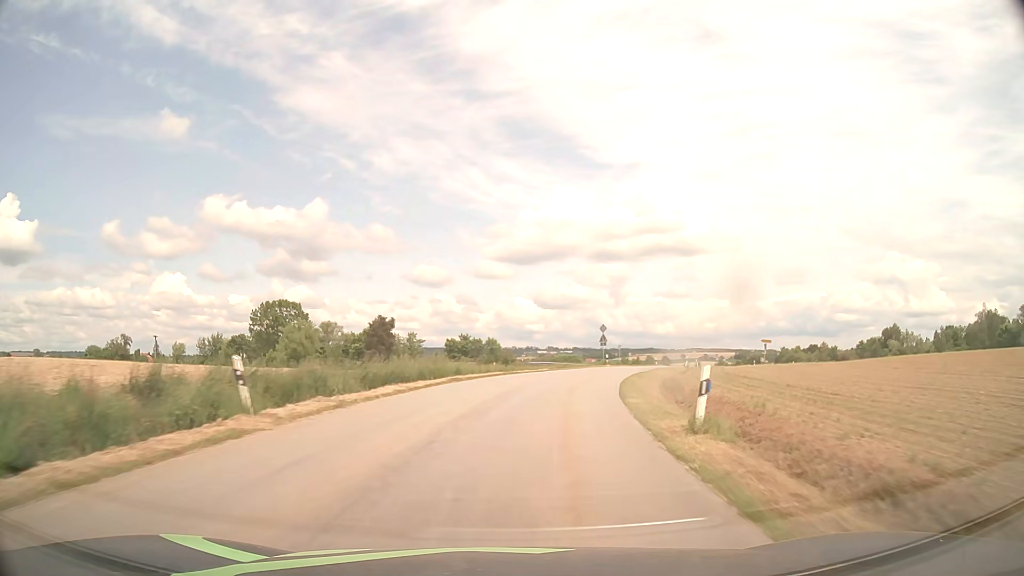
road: tertiary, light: Day
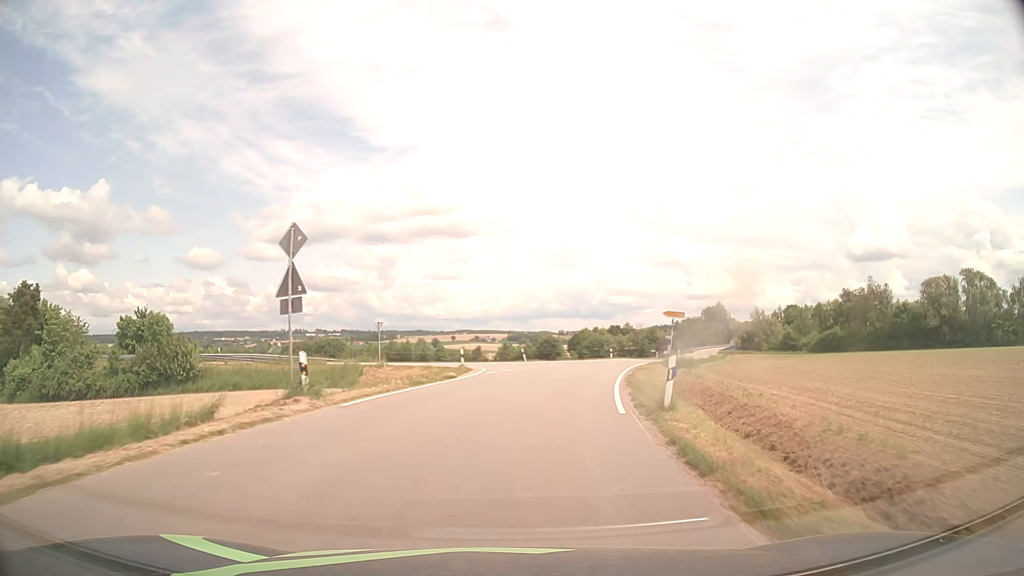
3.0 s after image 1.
(+7.8, +44.4) m; +20°
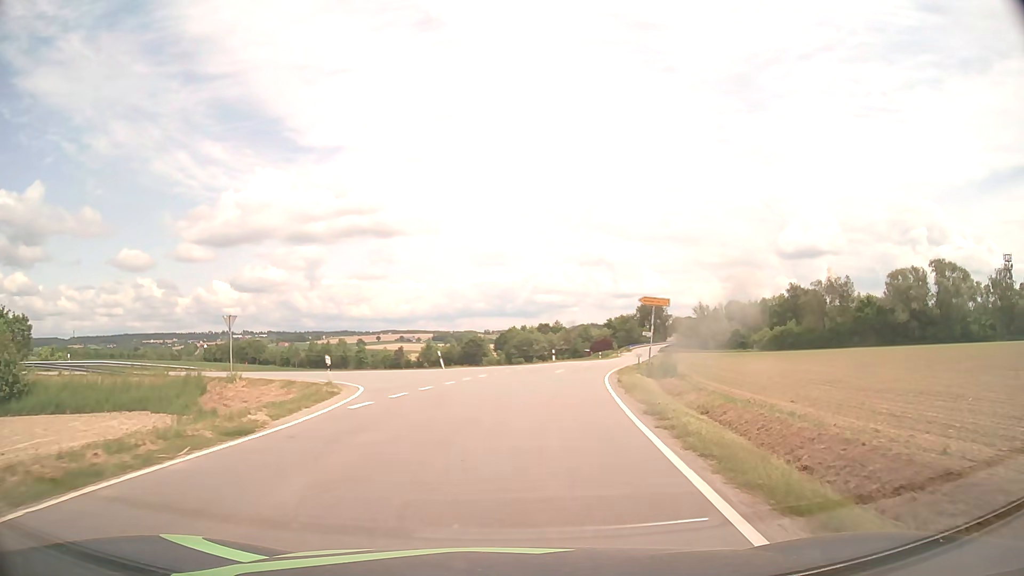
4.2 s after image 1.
(+0.7, +14.0) m; +6°
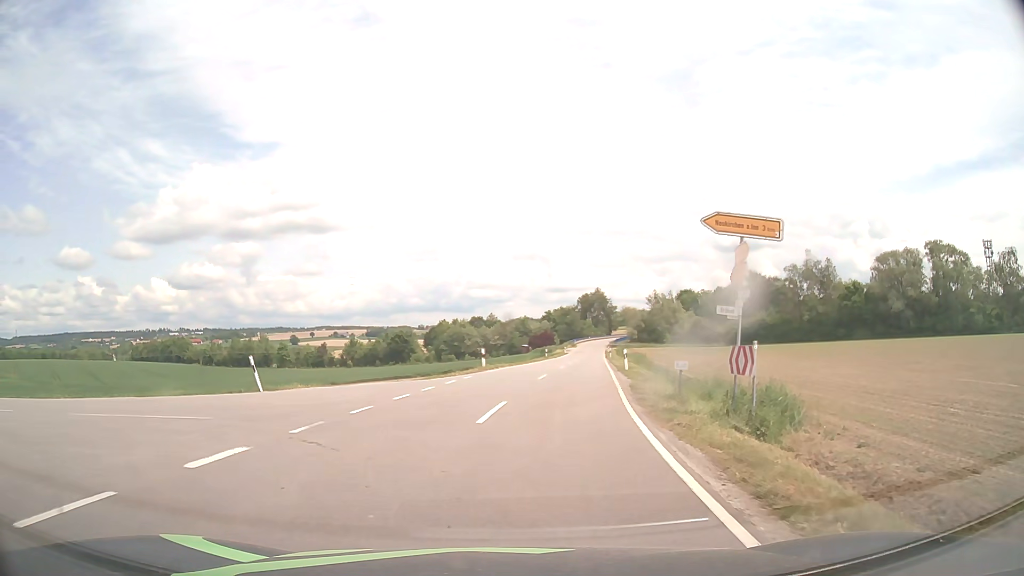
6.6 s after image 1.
(+1.6, +20.5) m; +6°
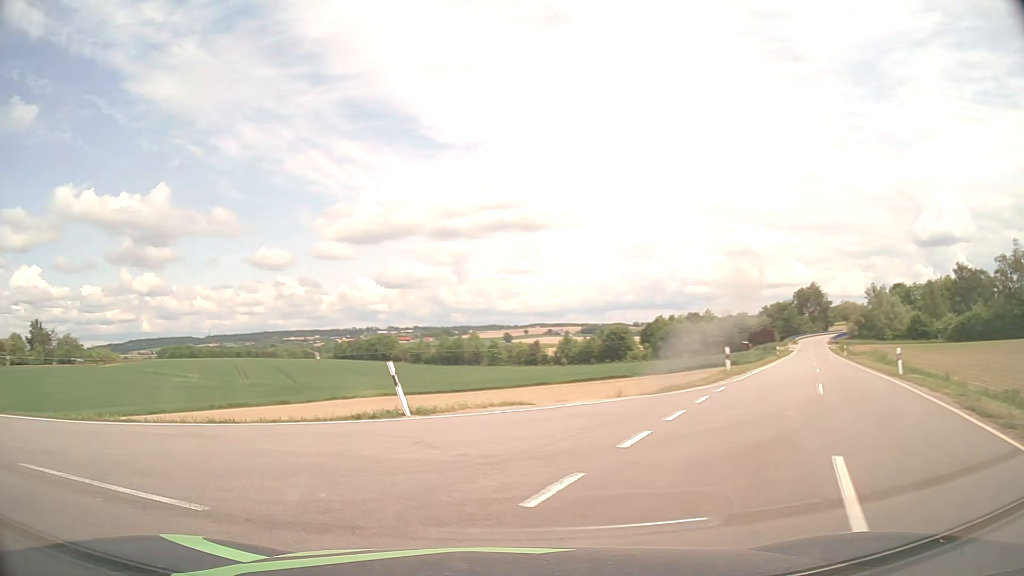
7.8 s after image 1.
(-0.8, +7.4) m; -17°
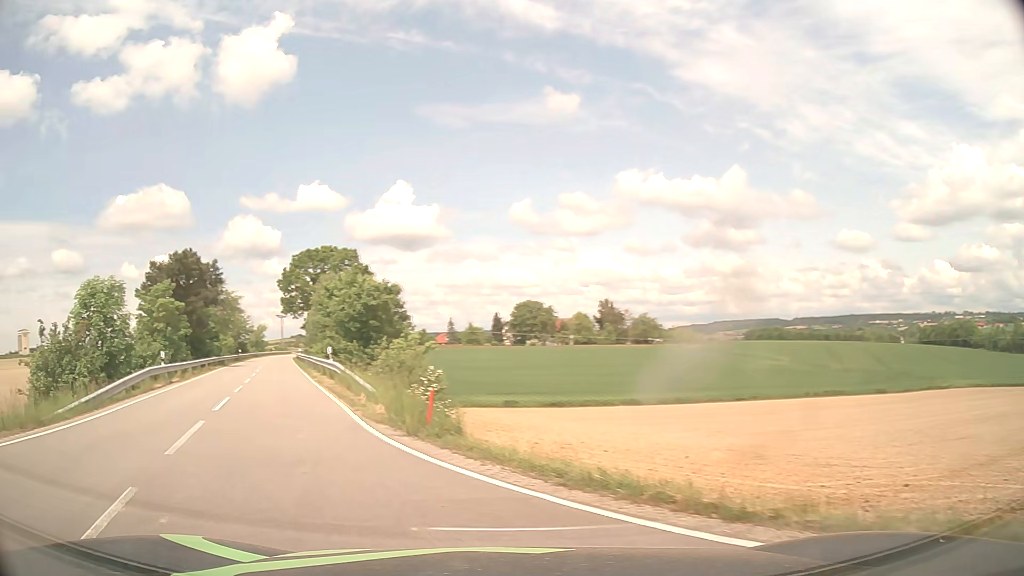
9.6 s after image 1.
(-3.8, +8.5) m; -50°
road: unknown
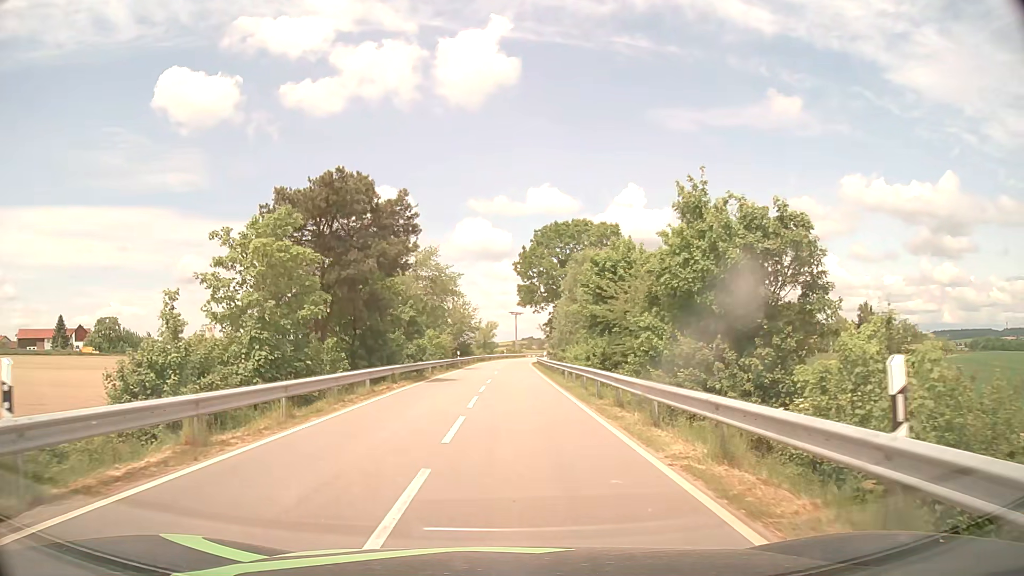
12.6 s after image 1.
(-8.1, +22.0) m; -21°
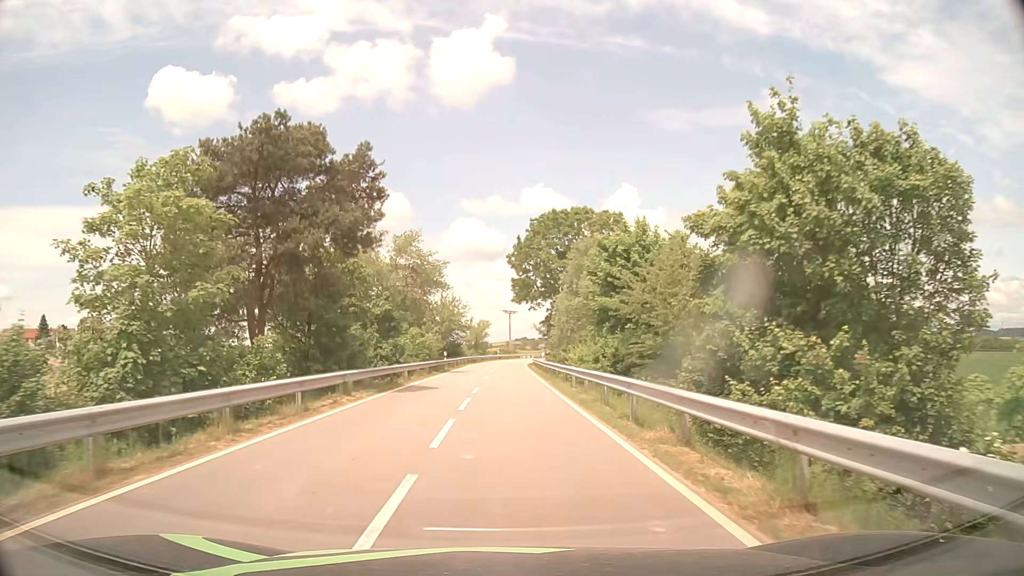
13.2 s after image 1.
(0.0, +6.7) m; +1°
(0, +10) (0, +20) (0, +30) (0, +40) (0, +50) (0, +60) (0, +70) (+1, +80) (+2, +90) (+3, +100) m
